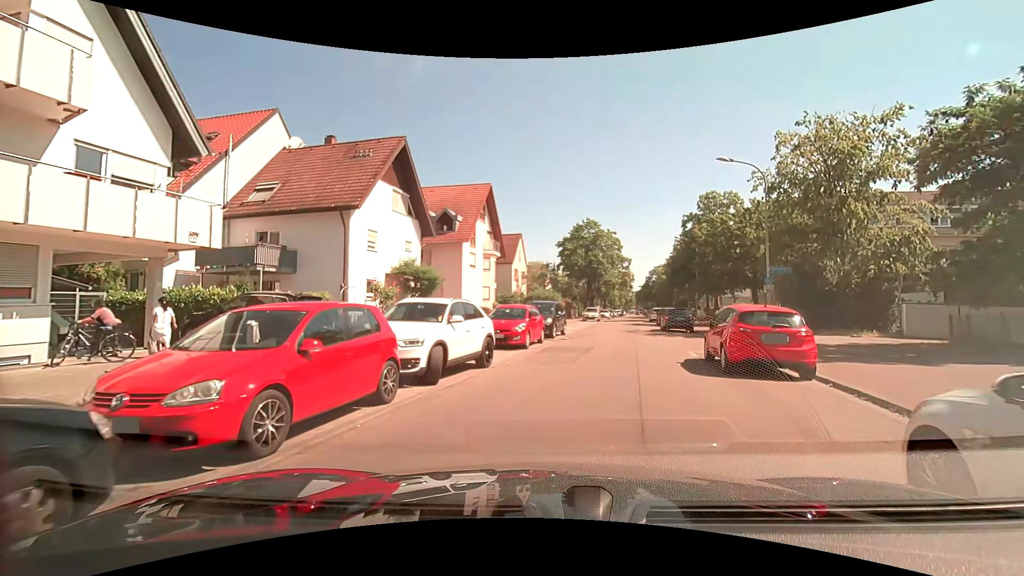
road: residential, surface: asphalt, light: Day
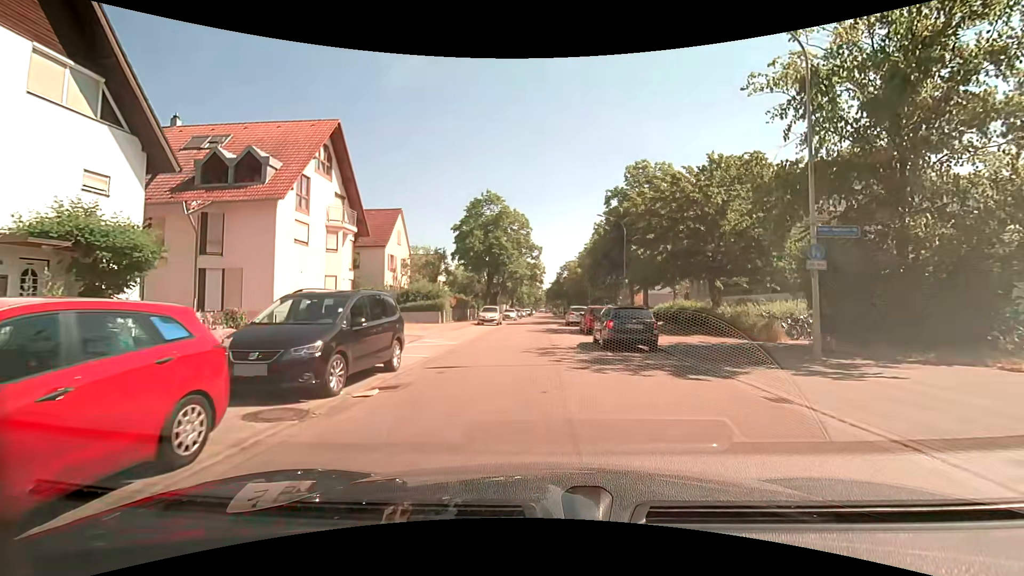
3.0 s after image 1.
(+2.1, +15.0) m; +10°
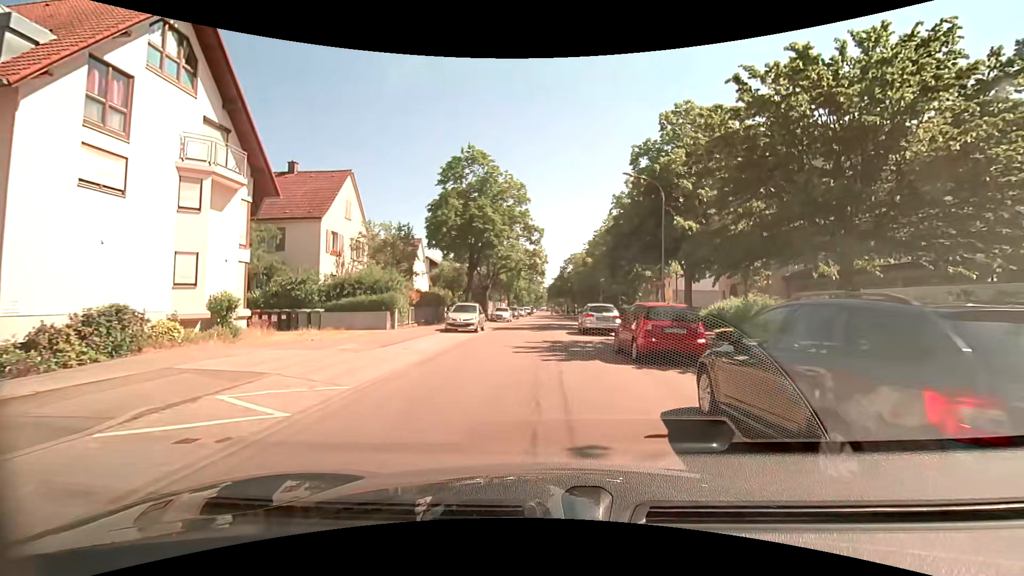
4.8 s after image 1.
(-0.1, +13.0) m; 0°
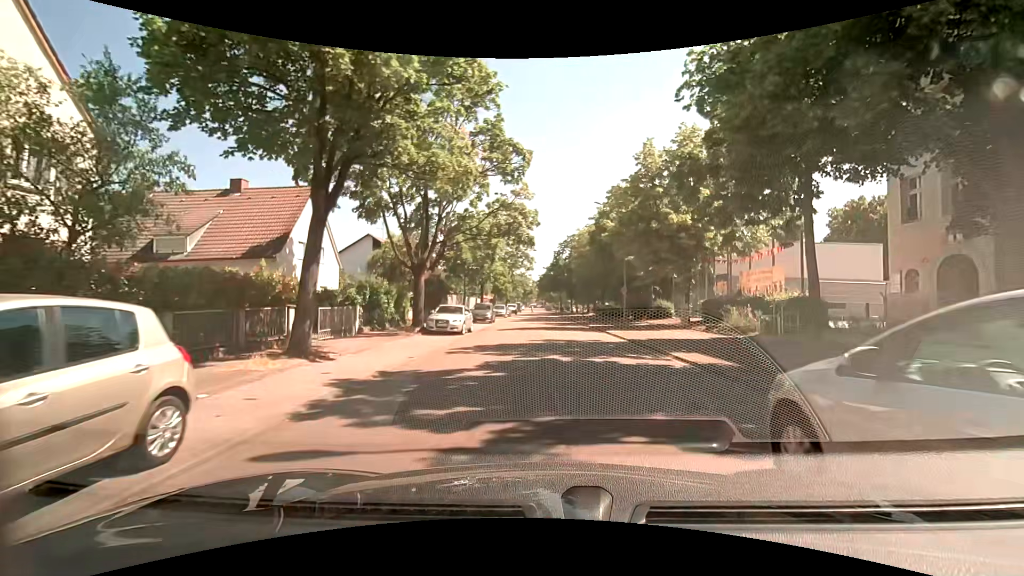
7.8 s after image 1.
(-0.2, +22.9) m; +2°
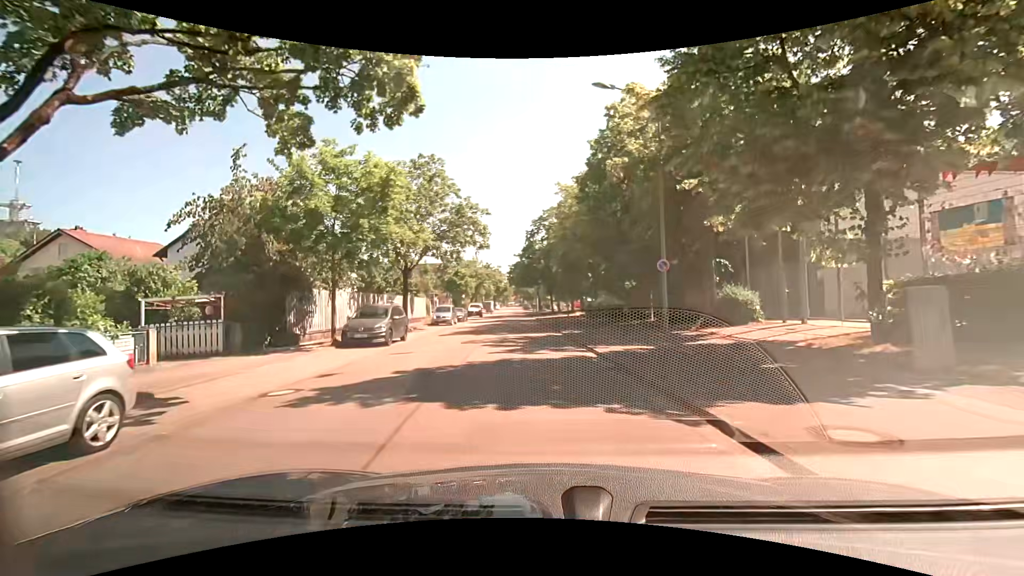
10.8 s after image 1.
(+0.8, +20.3) m; +2°
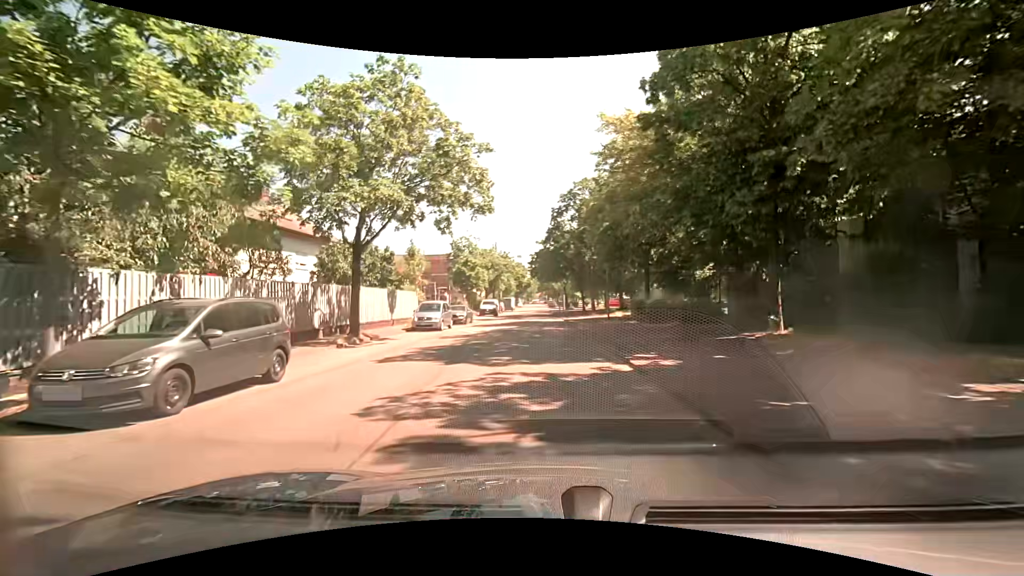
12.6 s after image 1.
(-0.6, +12.5) m; -3°
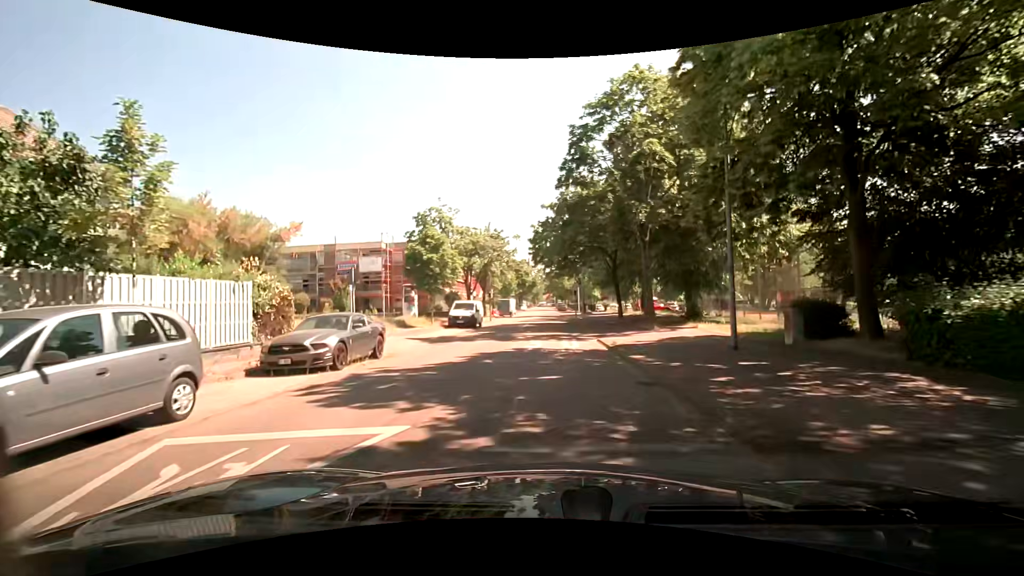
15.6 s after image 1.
(-0.3, +22.3) m; 0°
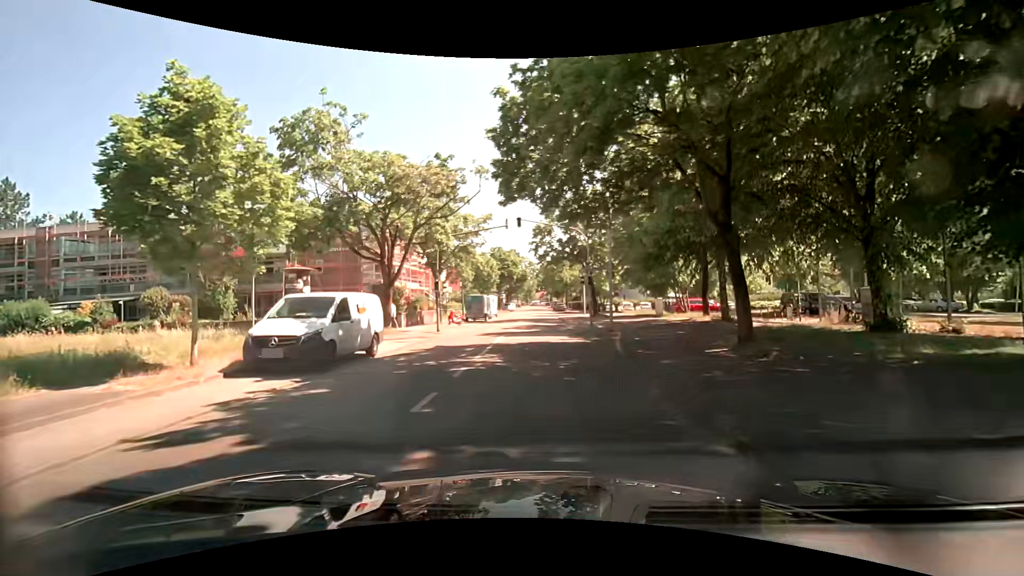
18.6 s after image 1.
(-0.3, +22.4) m; 0°
(0, +10) (0, +20) (0, +30) (0, +40) (0, +50) (0, +60) (0, +70) (0, +80) (0, +90) (0, +100) m
